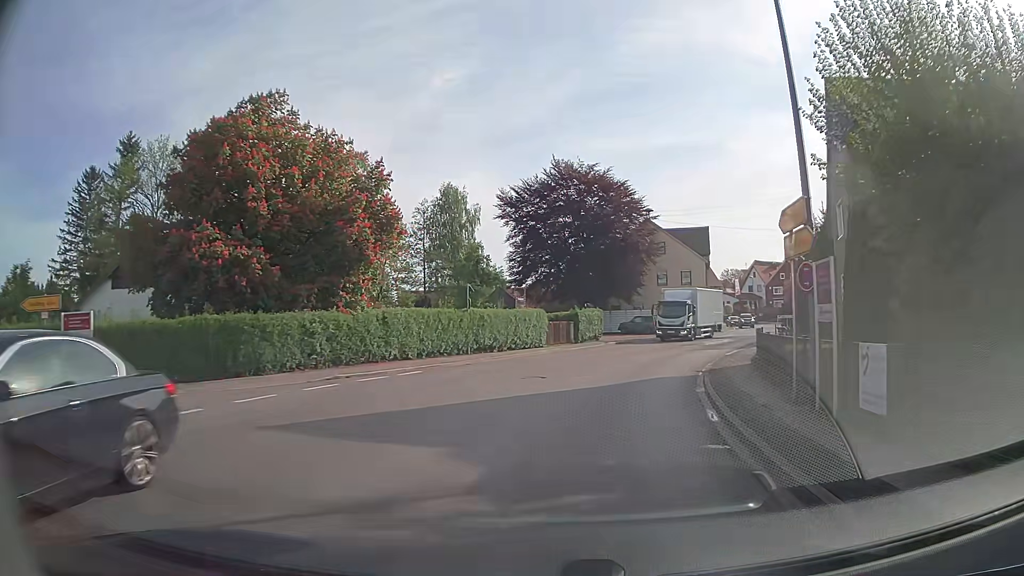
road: secondary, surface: asphalt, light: Day
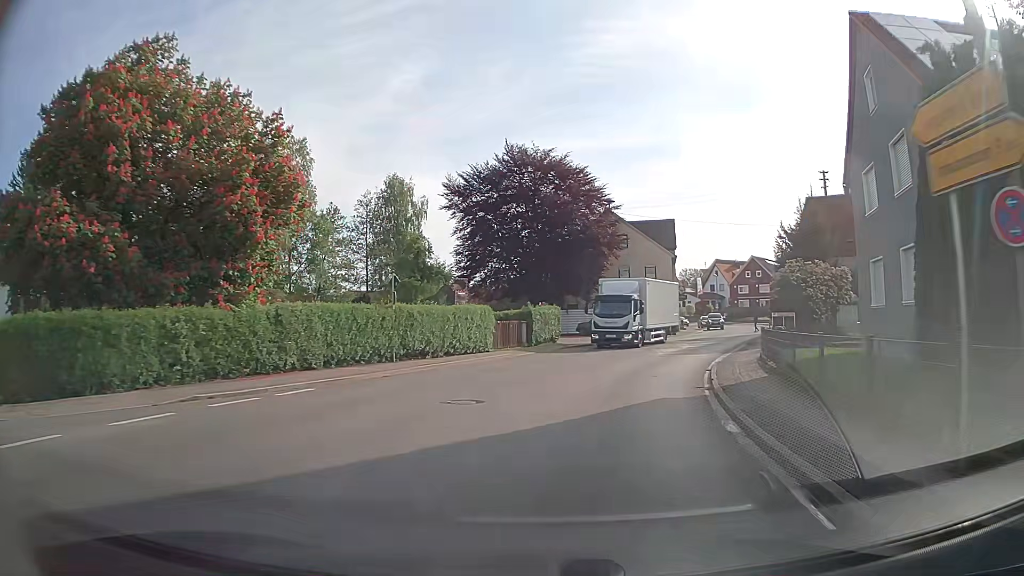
(+0.2, +6.0) m; +4°
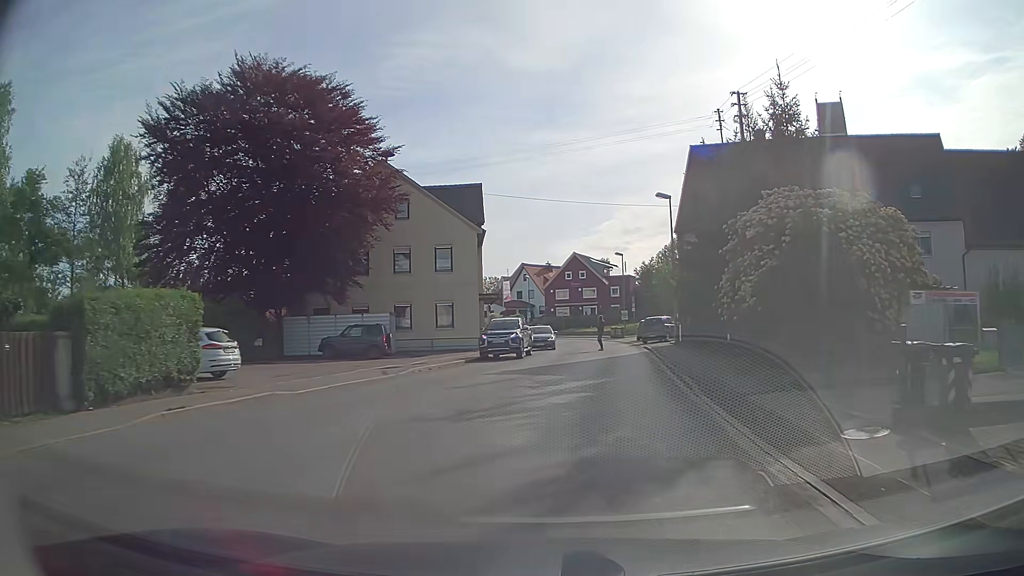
(+3.3, +22.4) m; +18°
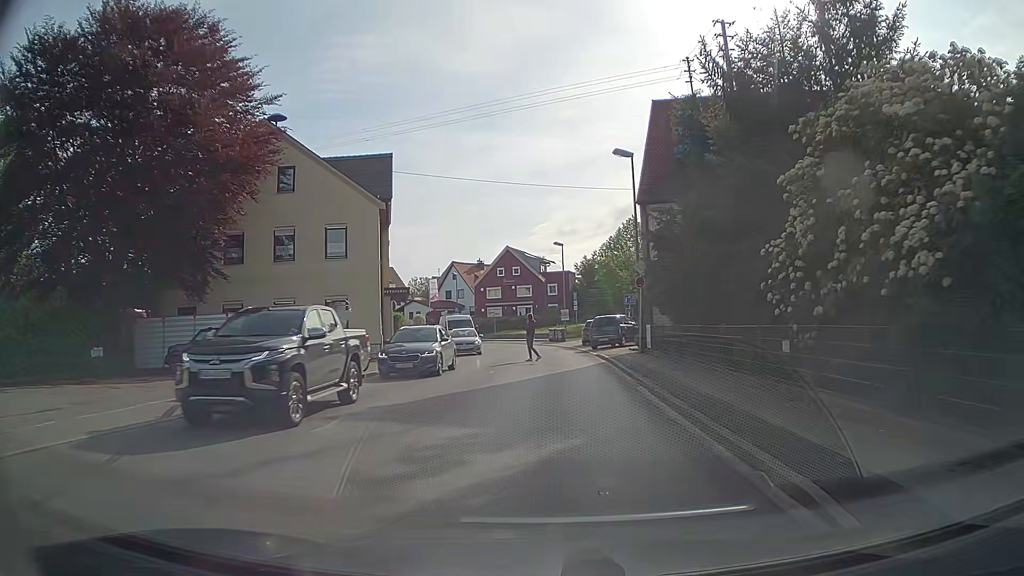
(+0.4, +8.8) m; +5°
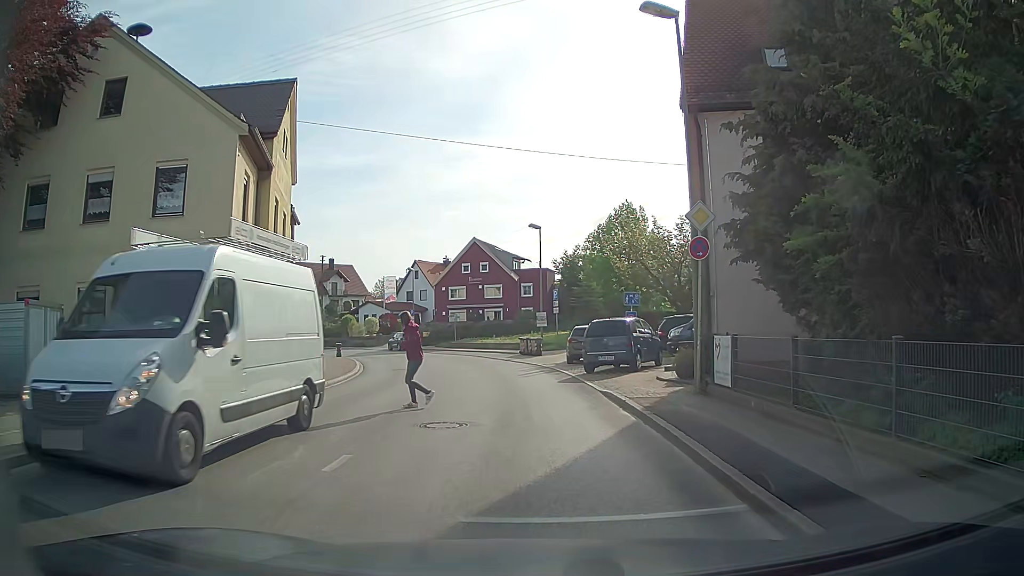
(+0.4, +12.6) m; +1°
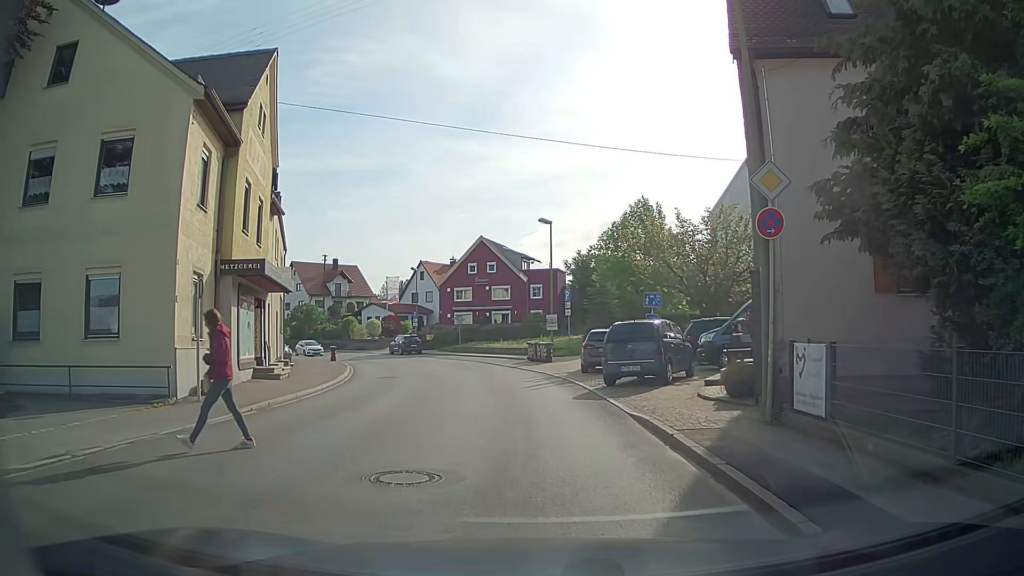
(+0.1, +3.5) m; +1°
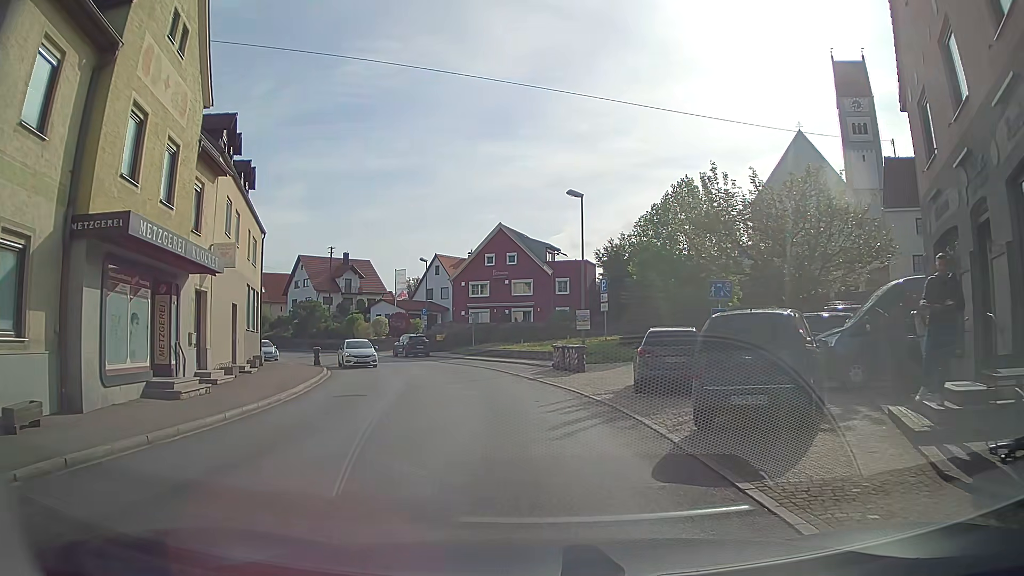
(-0.3, +8.2) m; -3°
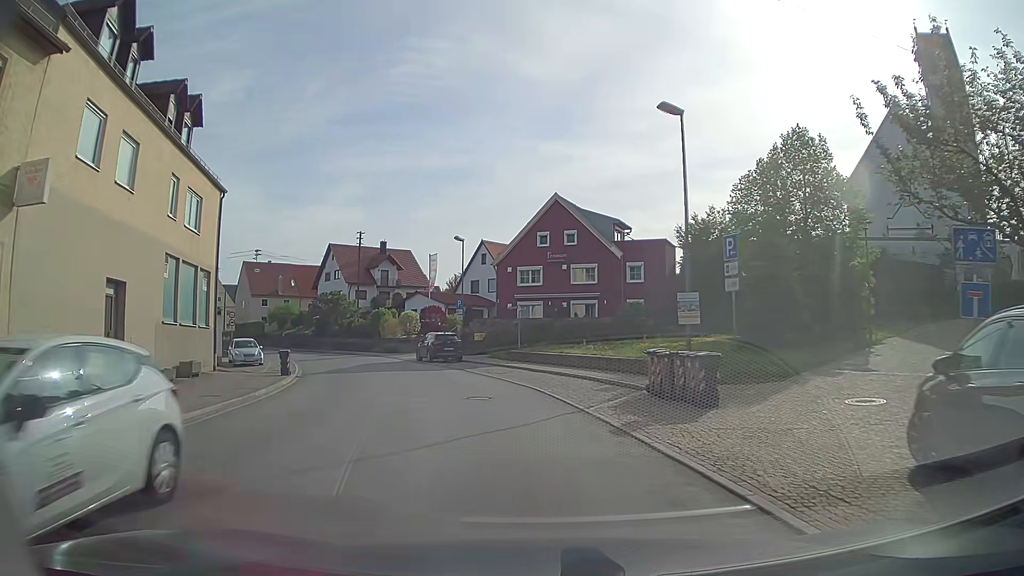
(-0.3, +12.3) m; -4°
(-1, +10) (-2, +20) (-5, +29) (-9, +39) (-14, +47) (-19, +56) (-25, +64) (-32, +71) (-38, +79) (-45, +87) m
